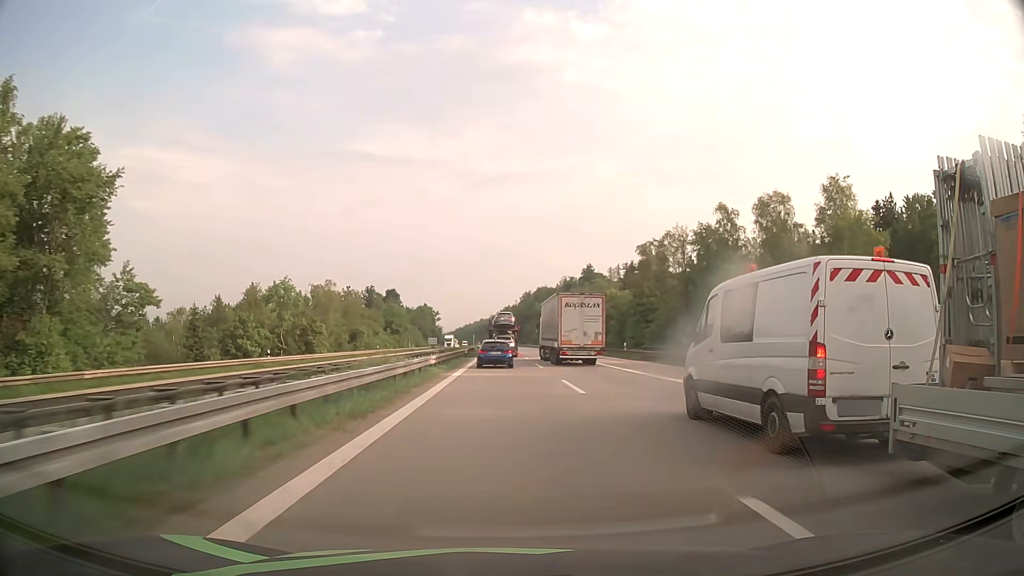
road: motorway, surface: asphalt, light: Day
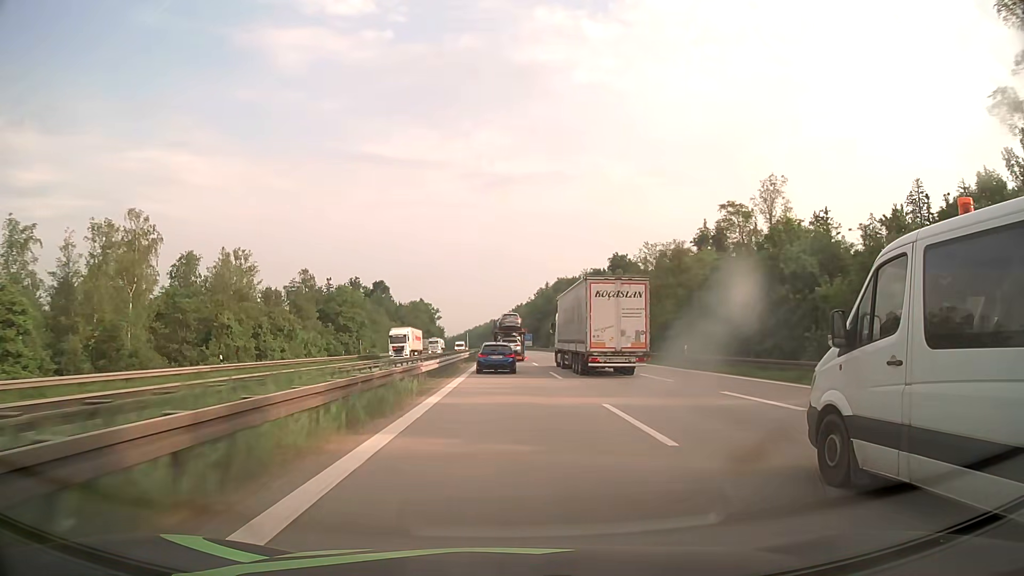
(-0.6, +62.5) m; -1°
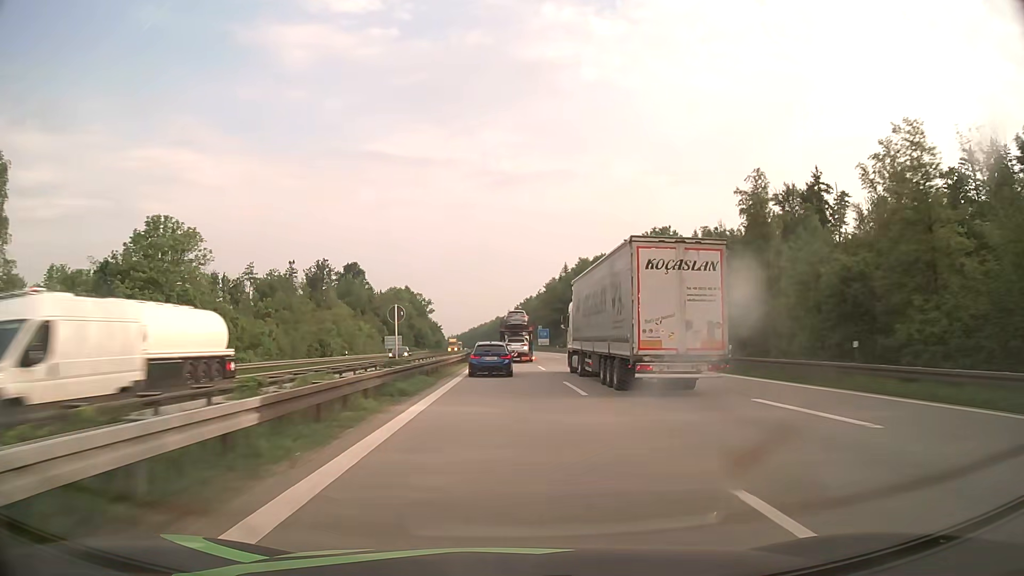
(-0.1, +62.9) m; 0°
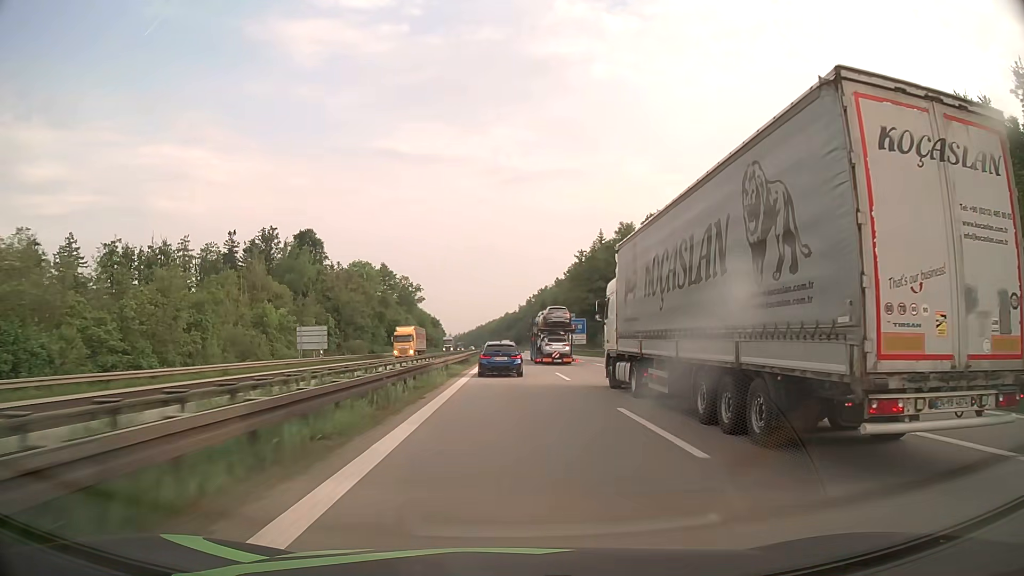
(-0.7, +64.0) m; -1°
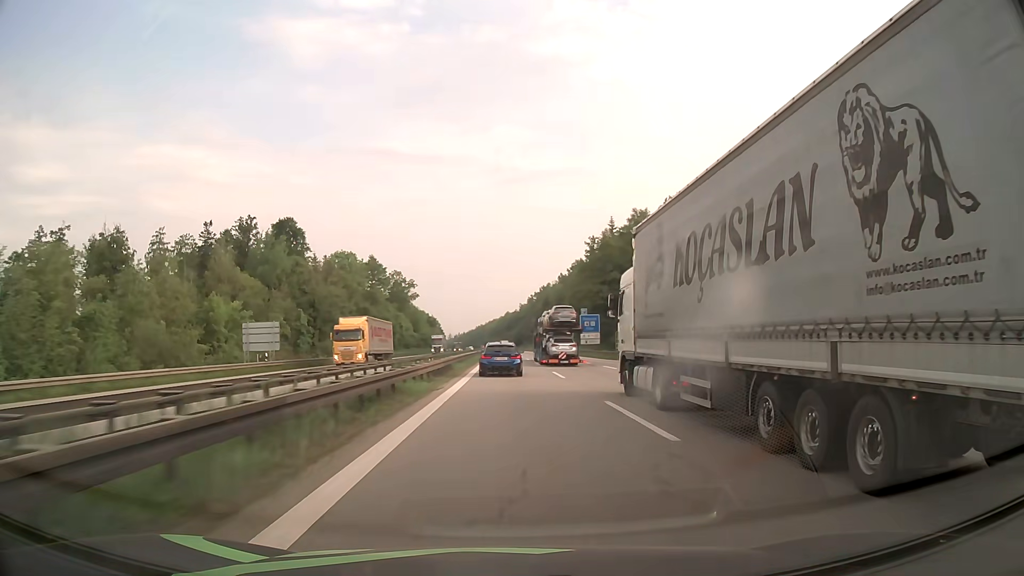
(0.0, +16.2) m; 0°
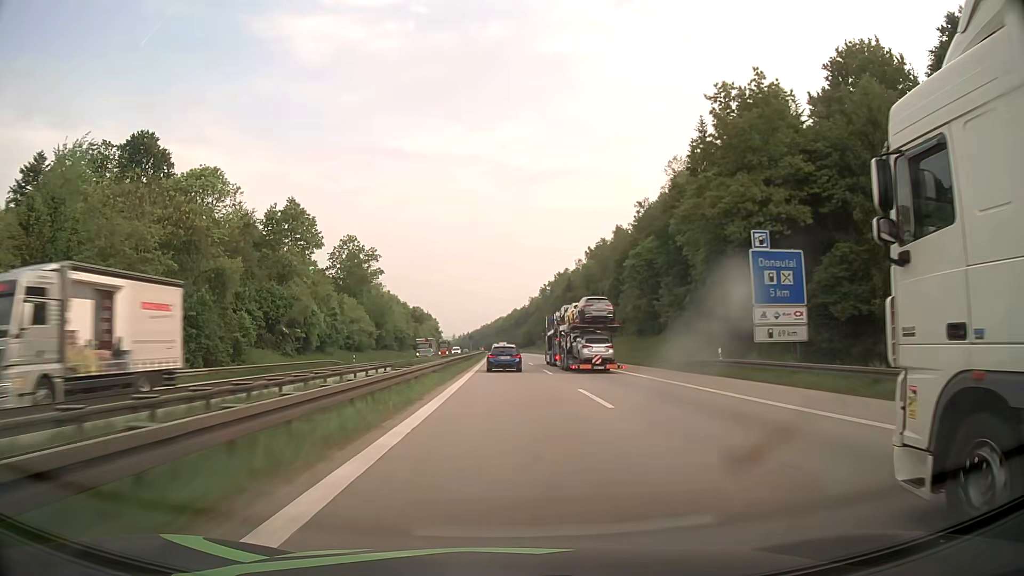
(-0.3, +67.1) m; -1°
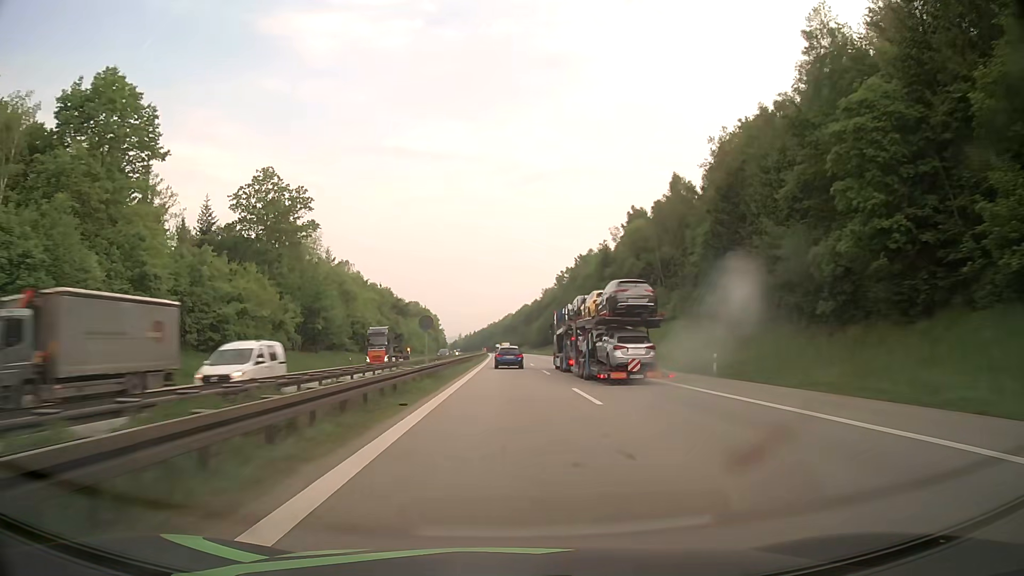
(-0.3, +53.0) m; -1°
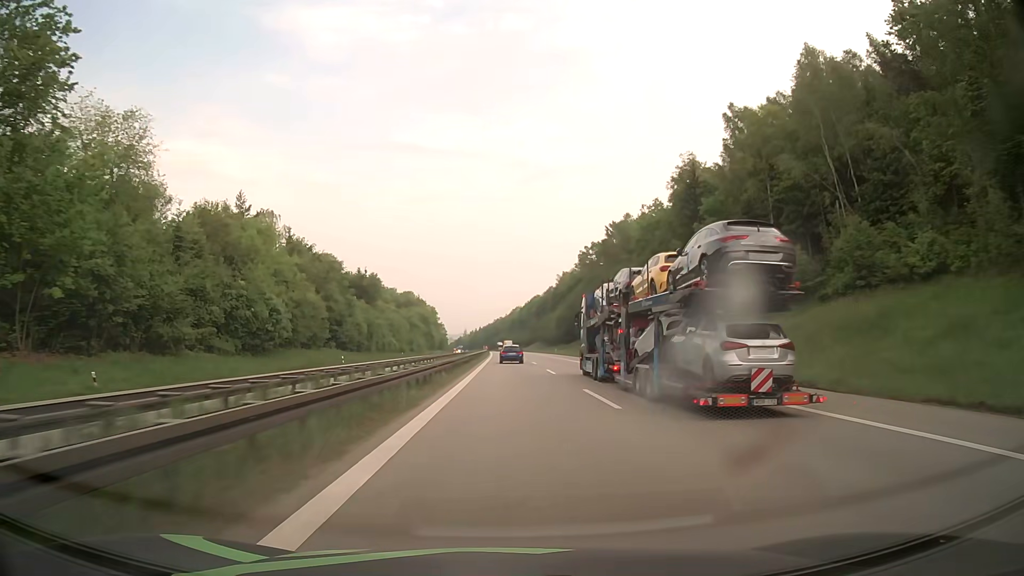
(-0.5, +55.4) m; -1°
(0, +10) (0, +20) (0, +30) (0, +40) (0, +50) (0, +60) (0, +70) (0, +80) (0, +90) (0, +100) m
